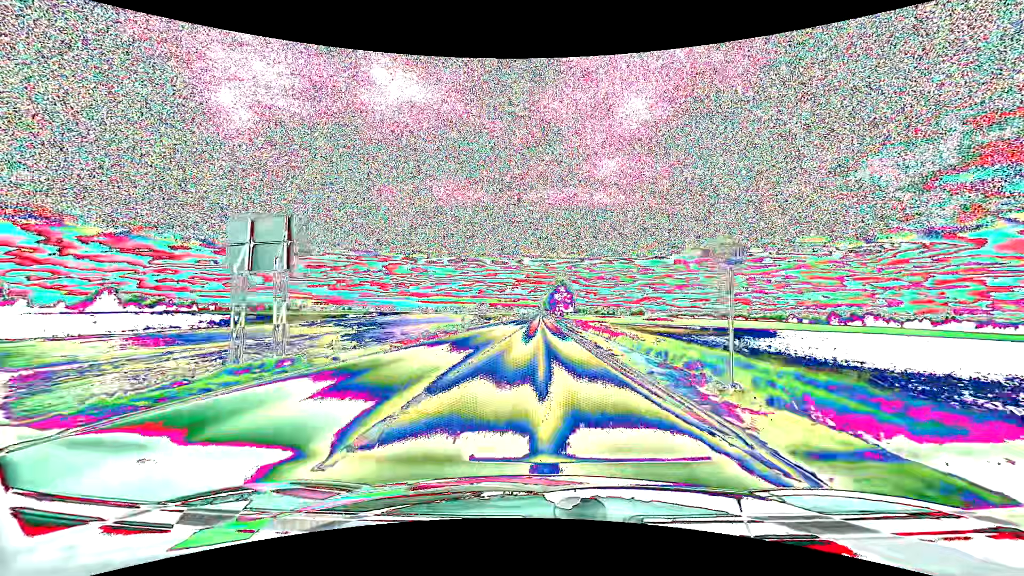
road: unclassified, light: Day
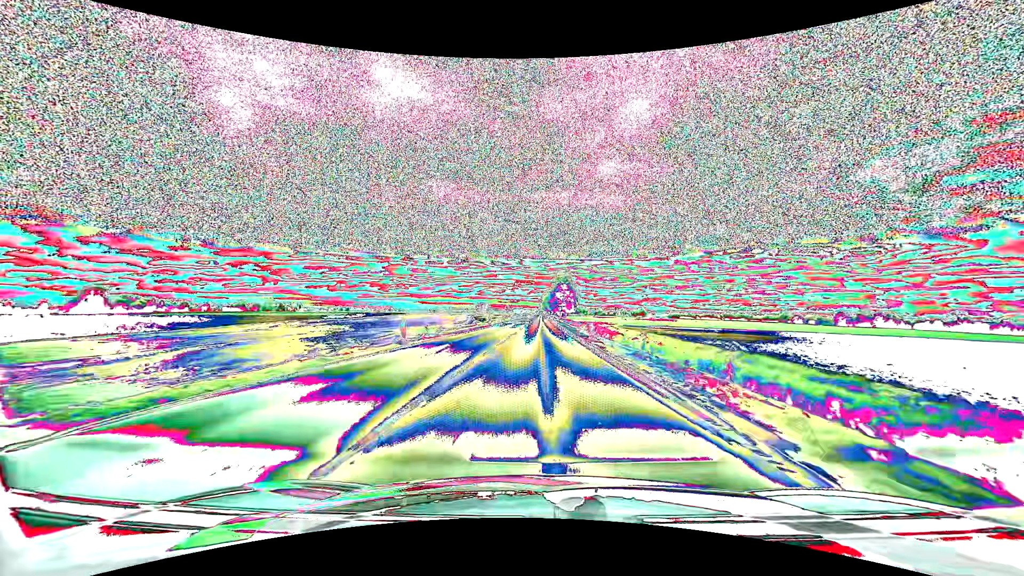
(0.0, +18.5) m; 0°
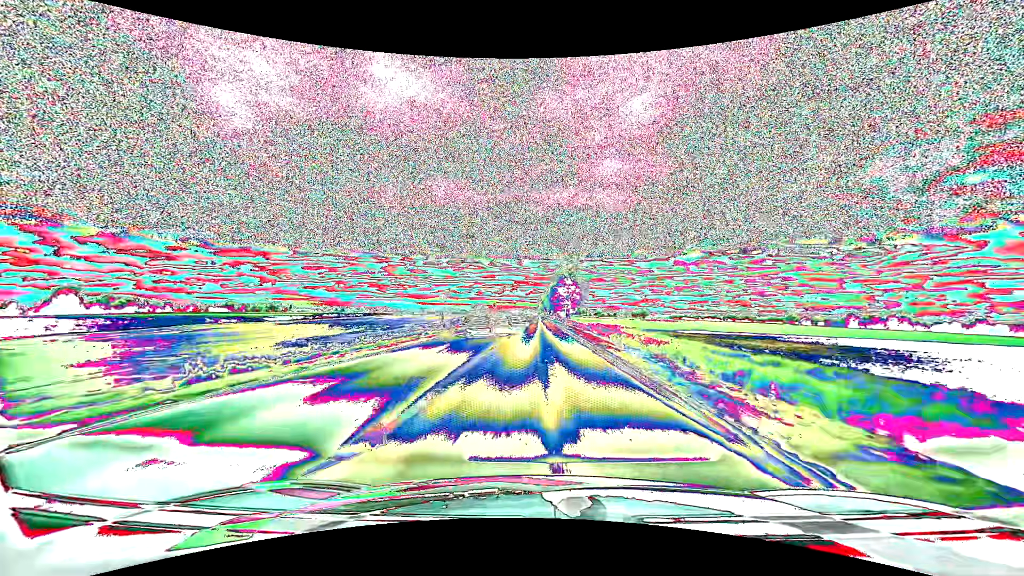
(+0.1, +29.8) m; 0°
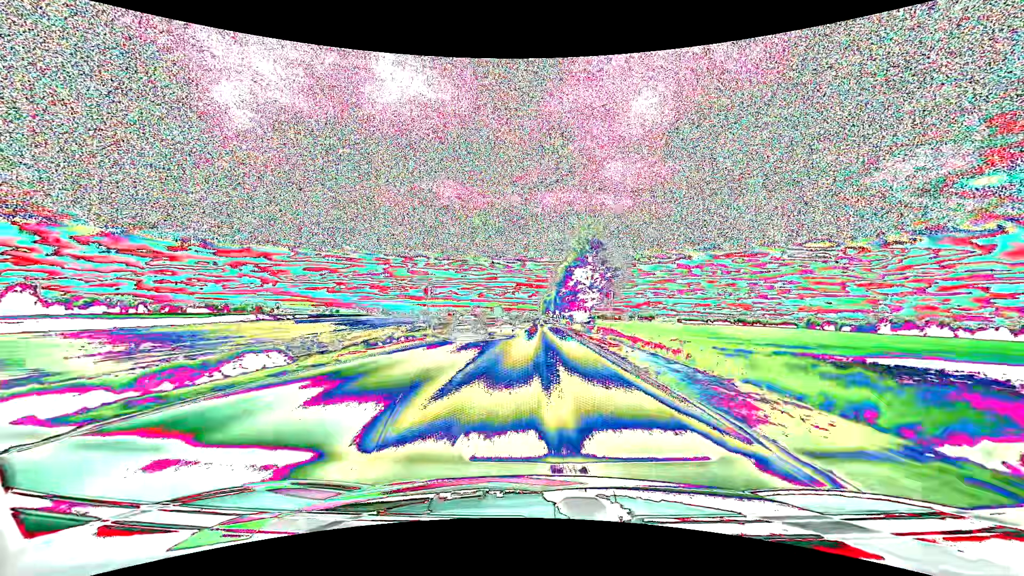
(+0.1, +54.8) m; 0°
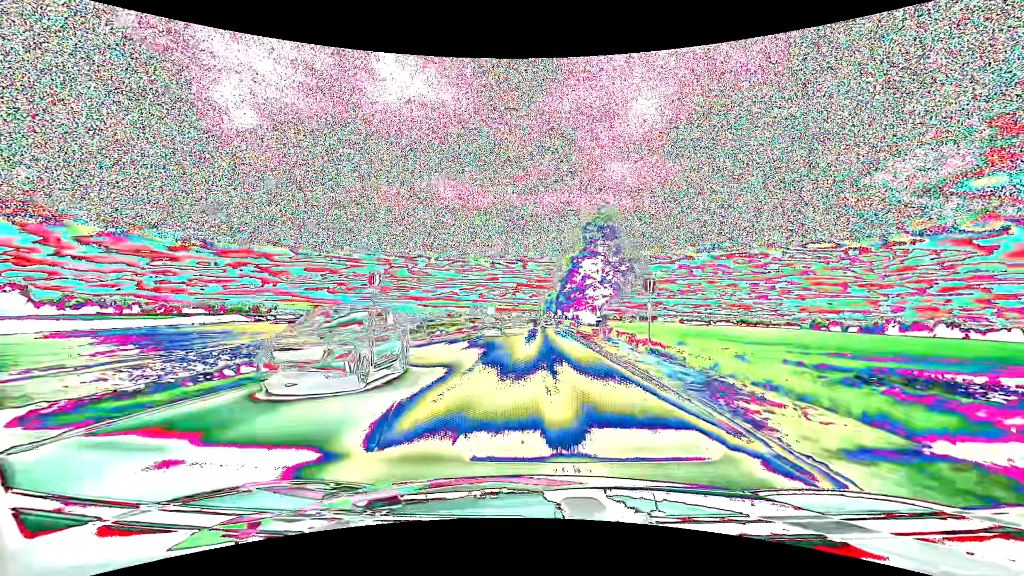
(0.0, +11.7) m; 0°
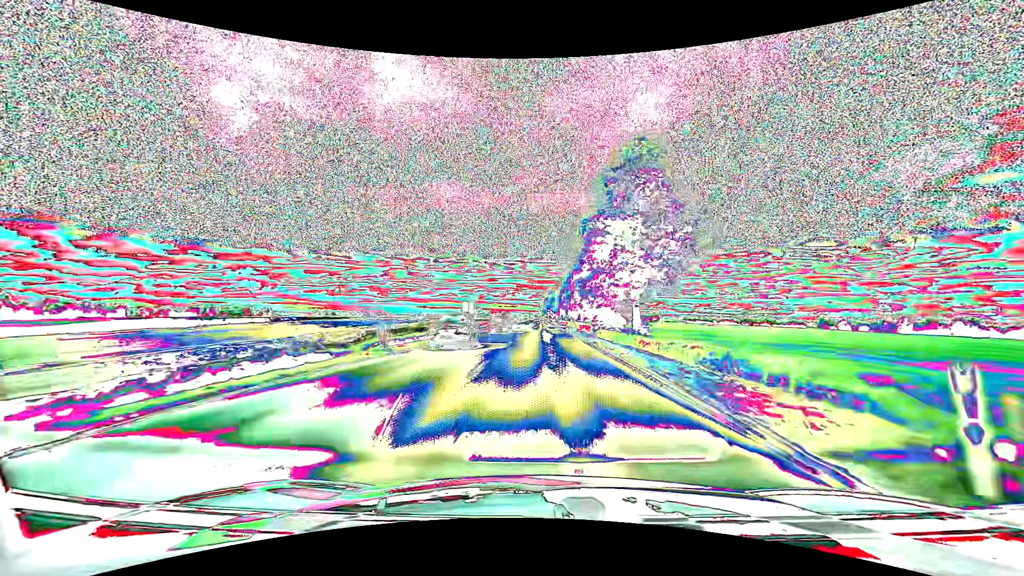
(0.0, +23.9) m; 0°
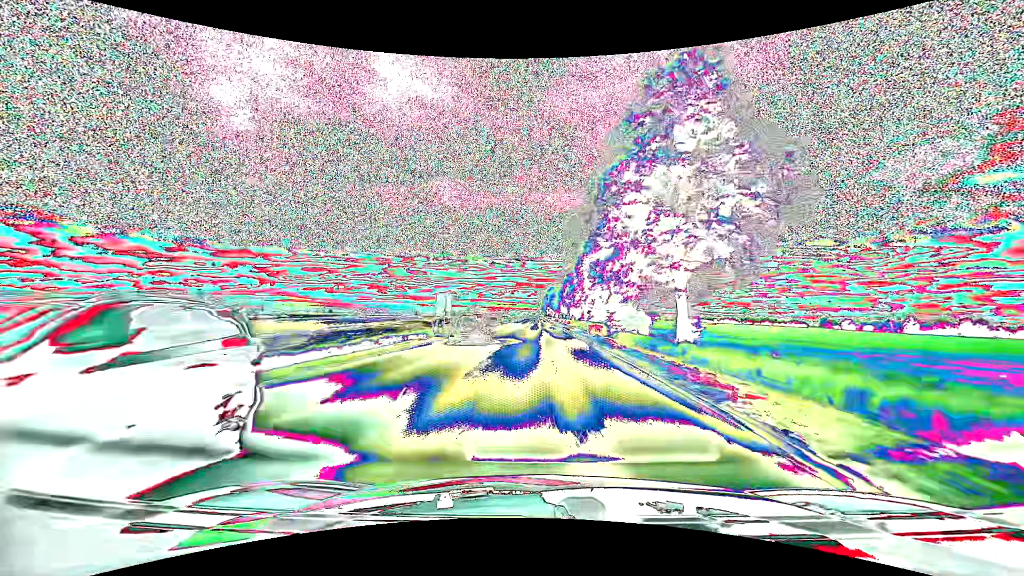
(0.0, +12.2) m; 0°
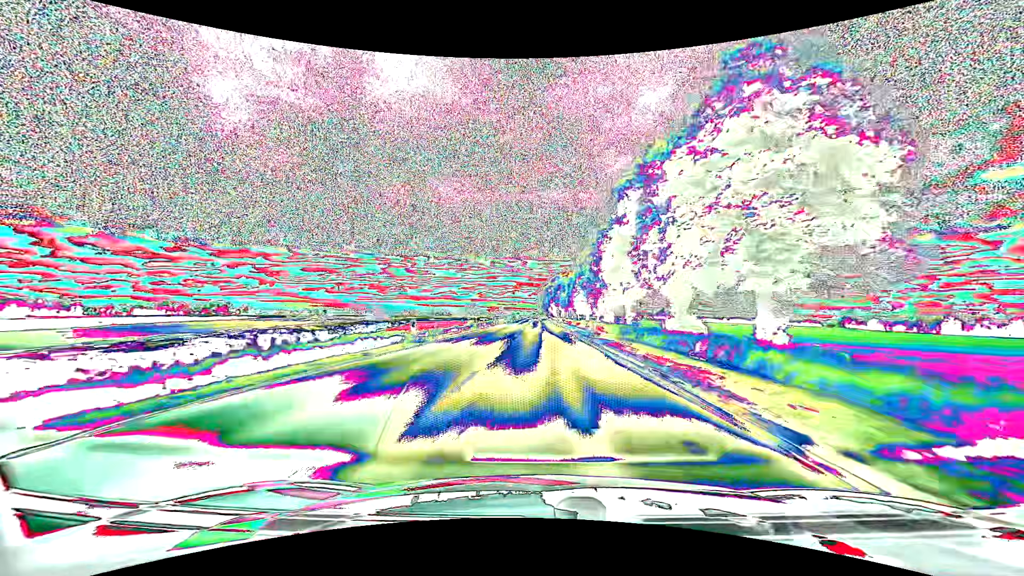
(+0.1, +50.8) m; 0°
(0, +10) (0, +20) (0, +30) (0, +40) (0, +50) (0, +60) (0, +70) (0, +80) (0, +90) (0, +100) m
